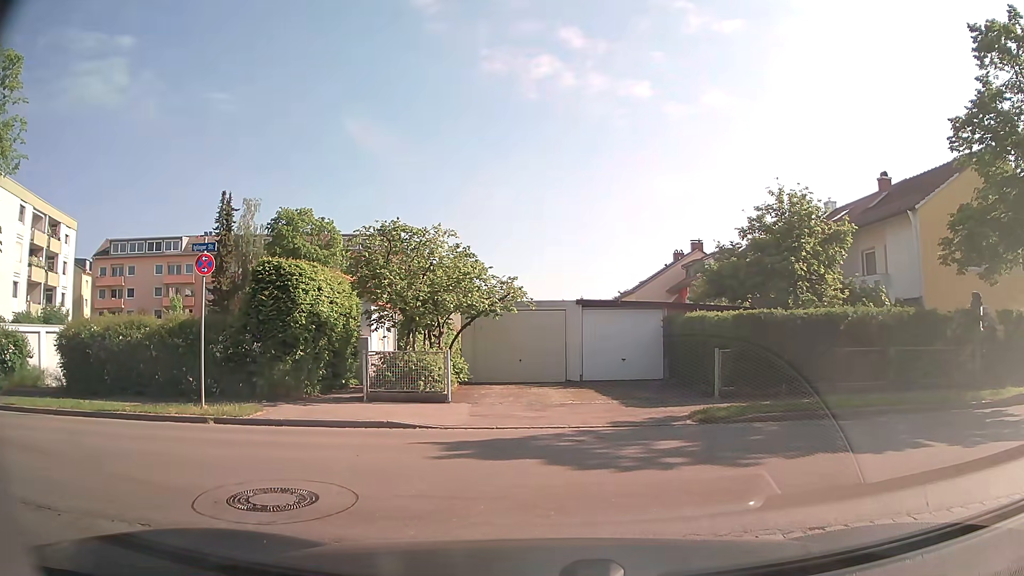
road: residential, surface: asphalt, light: Day
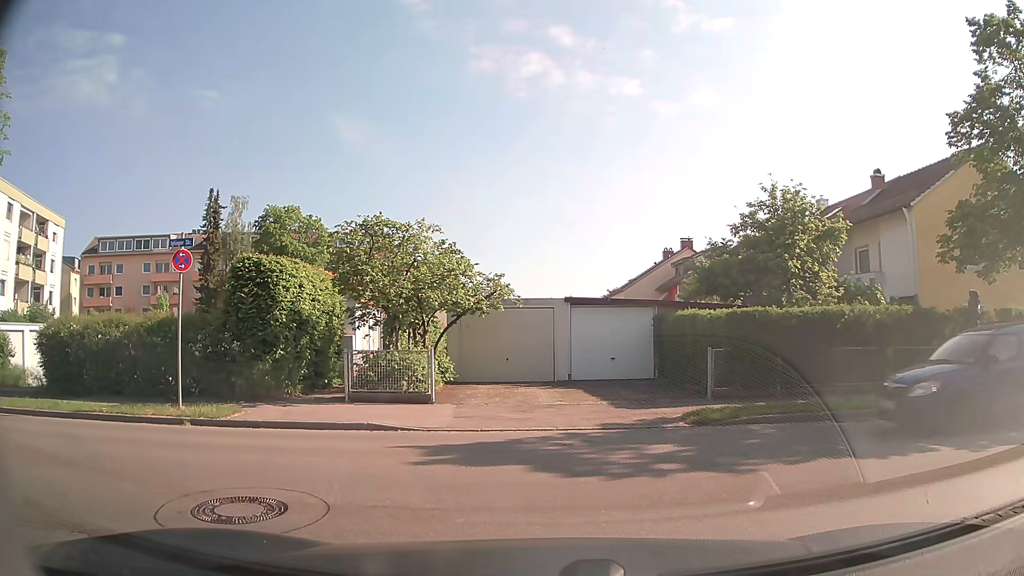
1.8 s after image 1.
(0.0, +0.5) m; 0°
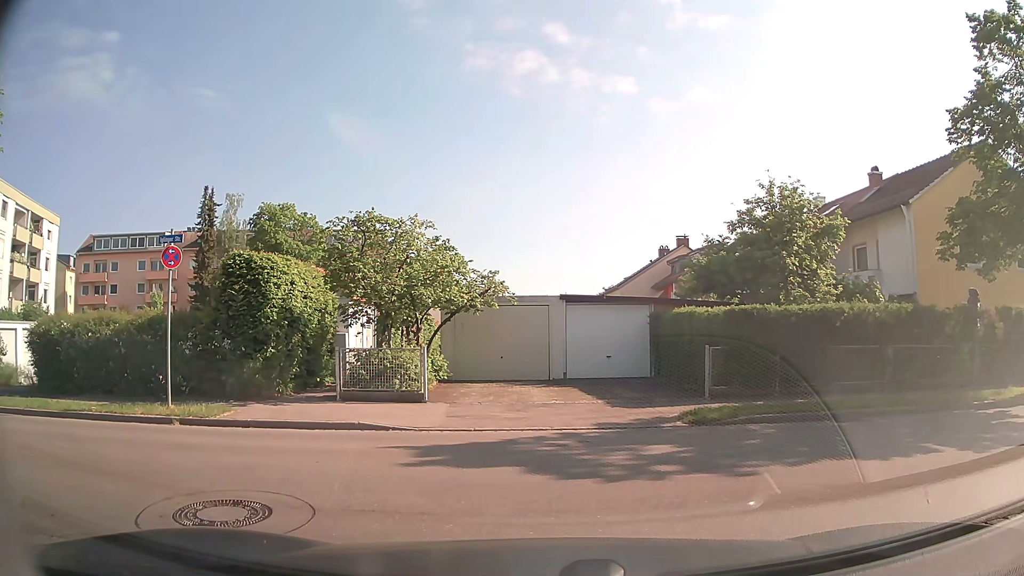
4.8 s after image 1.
(0.0, +0.2) m; 0°
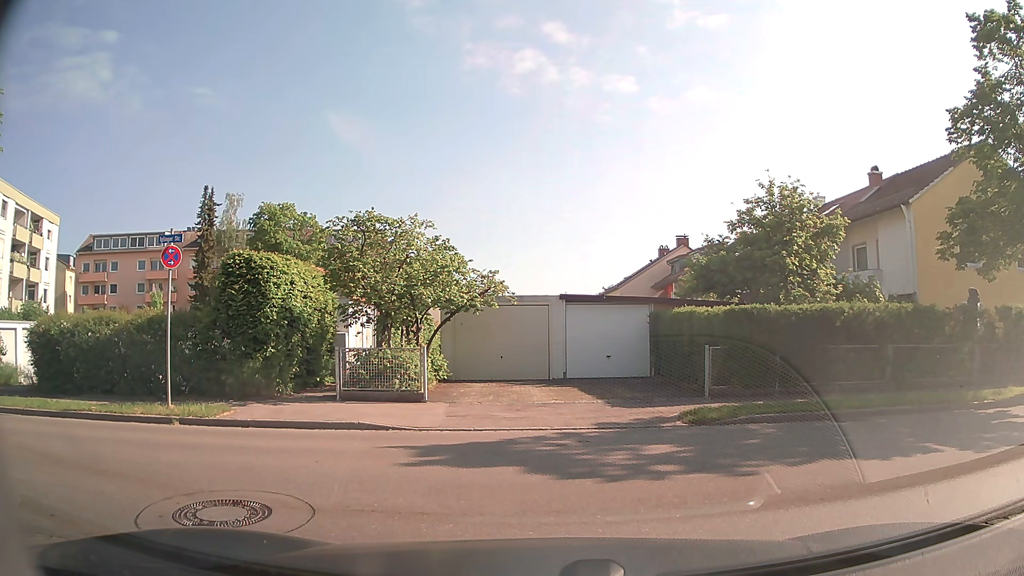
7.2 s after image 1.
(0.0, +0.1) m; 0°
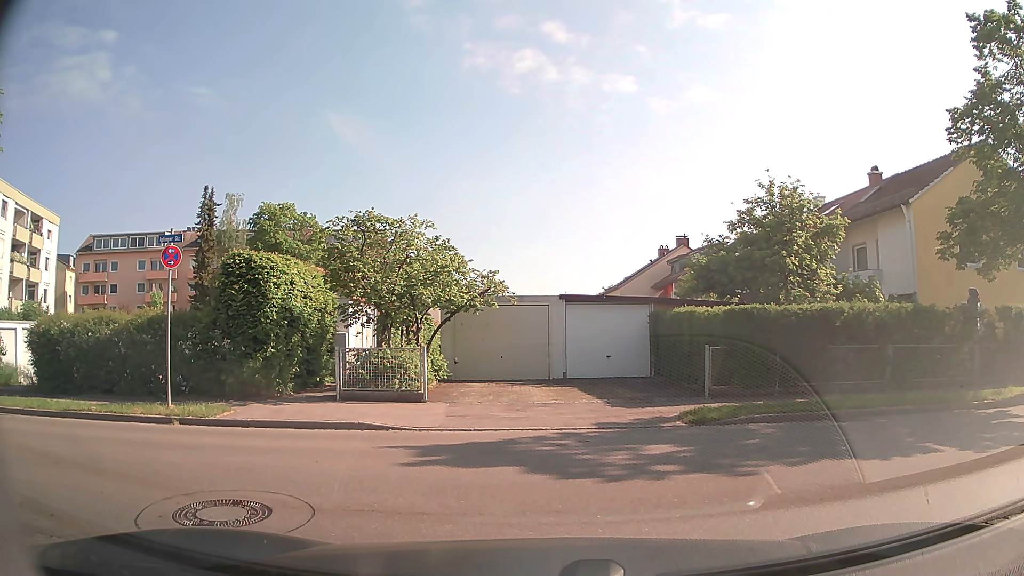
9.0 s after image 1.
(0.0, 0.0) m; 0°
